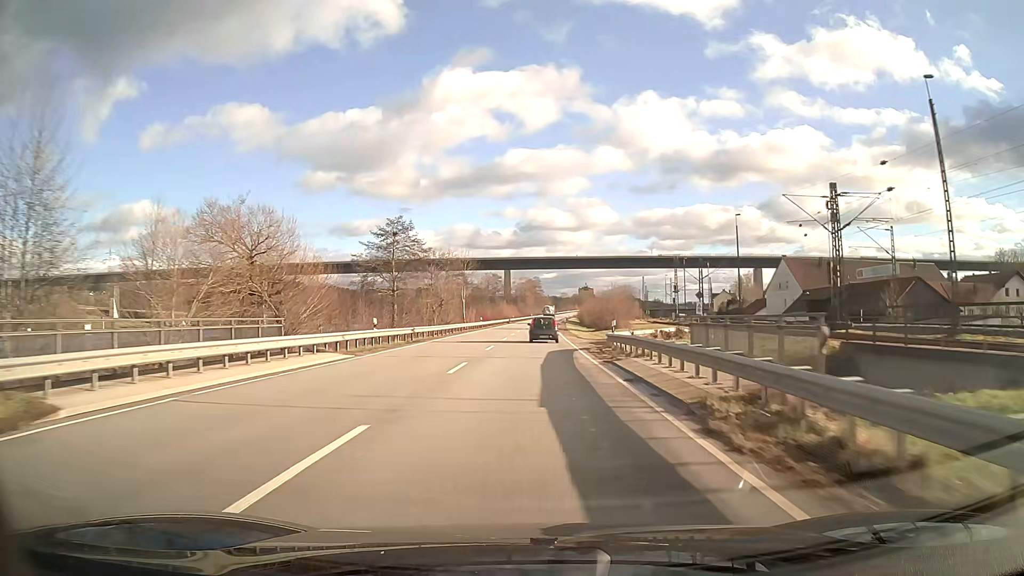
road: primary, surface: asphalt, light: Day
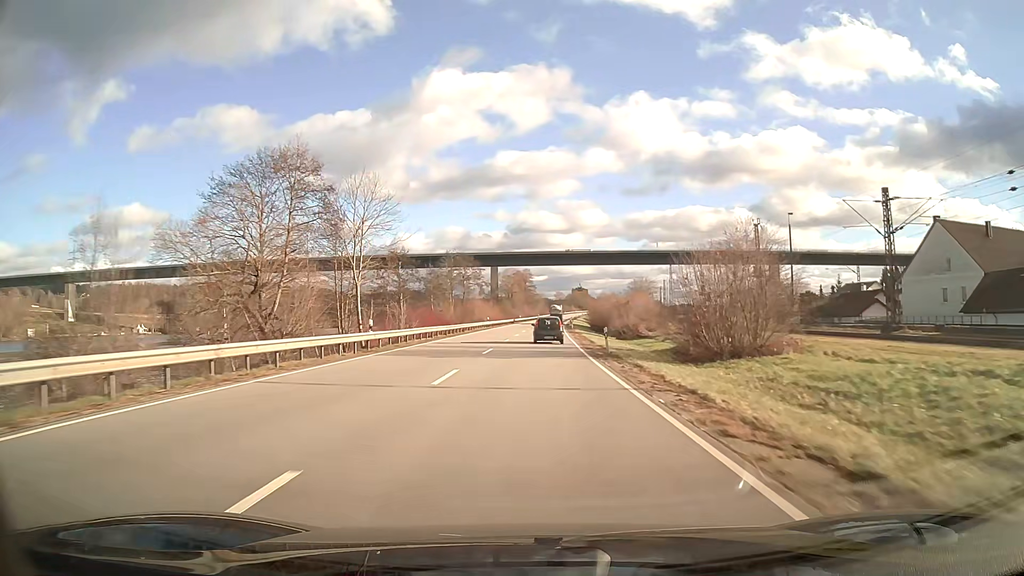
(+0.3, +50.9) m; +1°
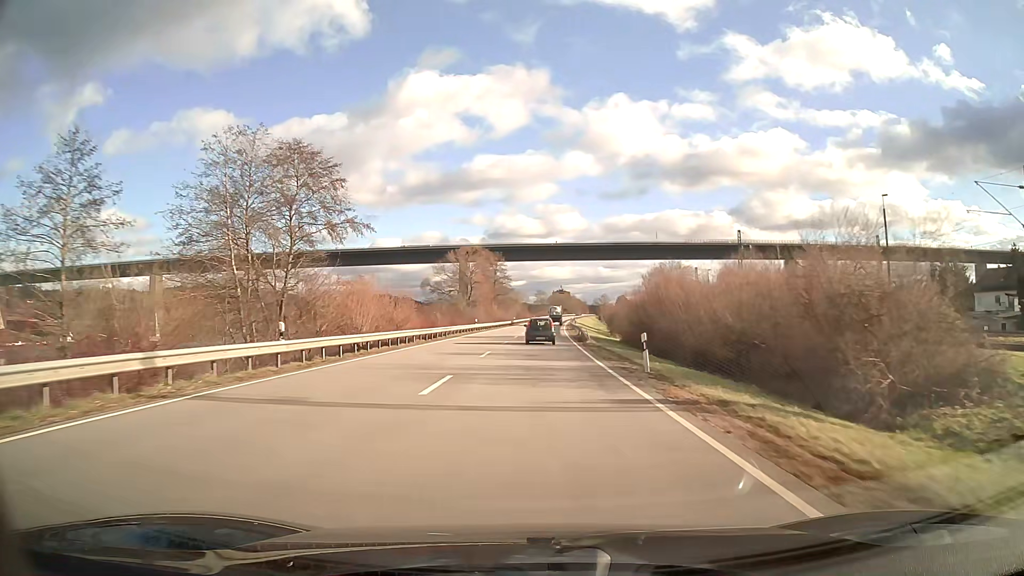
(+1.0, +62.1) m; +2°
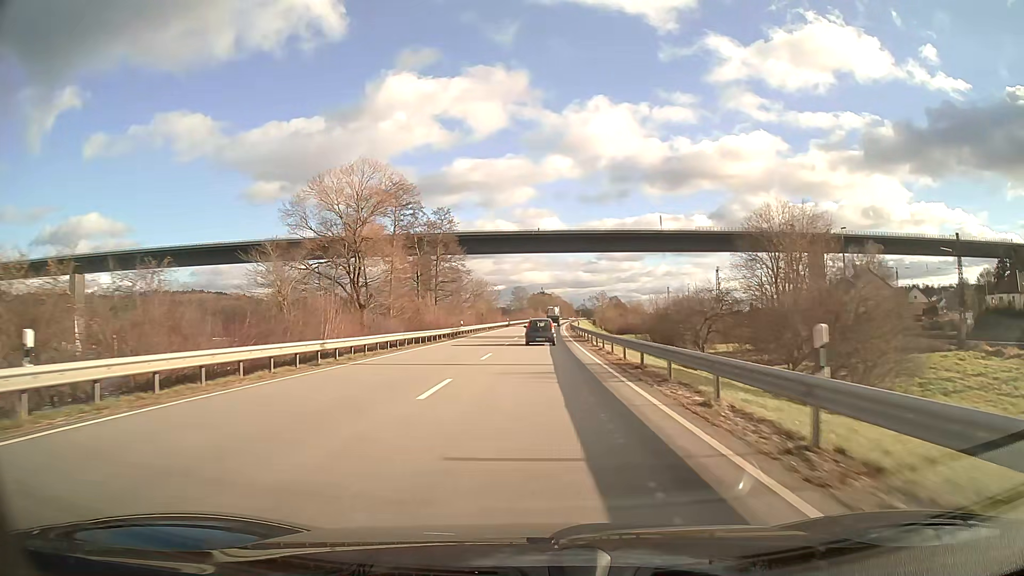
(+0.9, +60.7) m; +2°
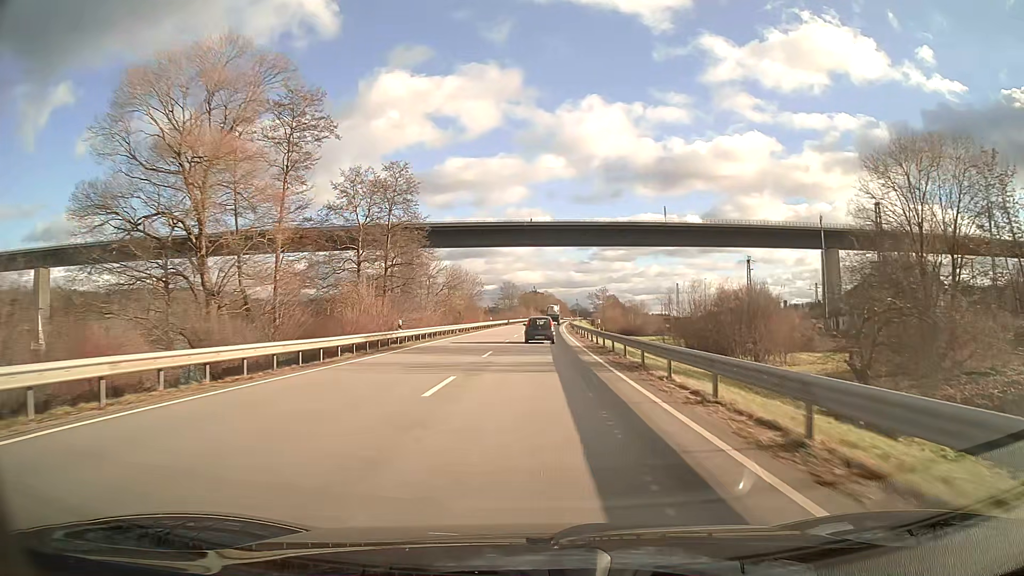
(+0.1, +23.9) m; +1°
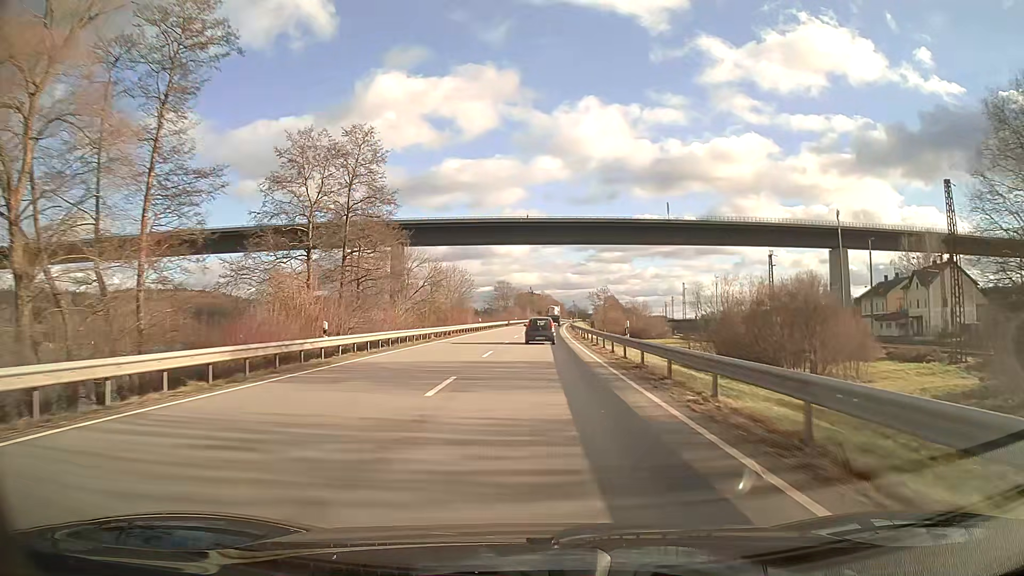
(0.0, +11.9) m; 0°
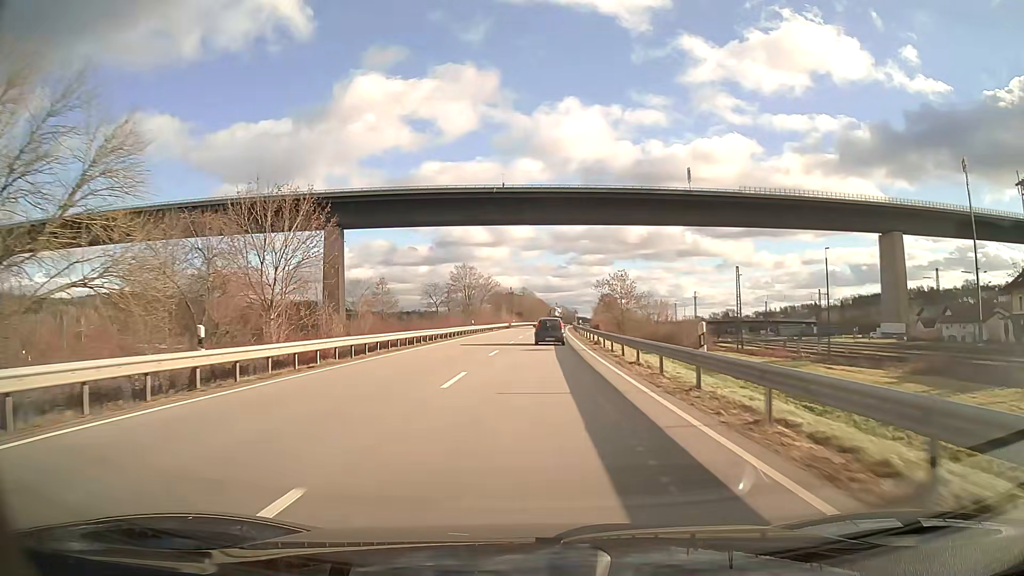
(+0.8, +58.9) m; +2°
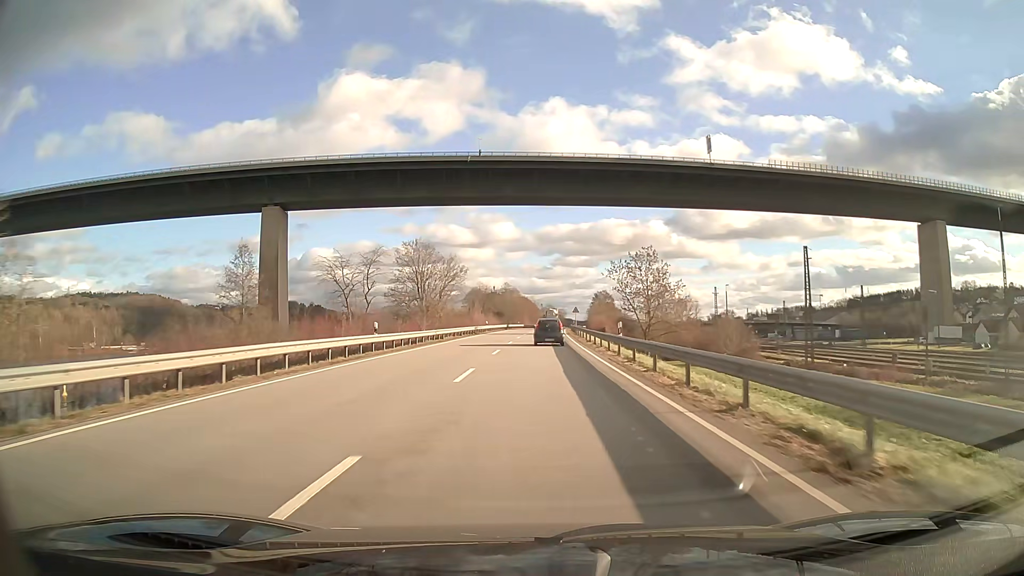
(+0.4, +34.9) m; +1°
